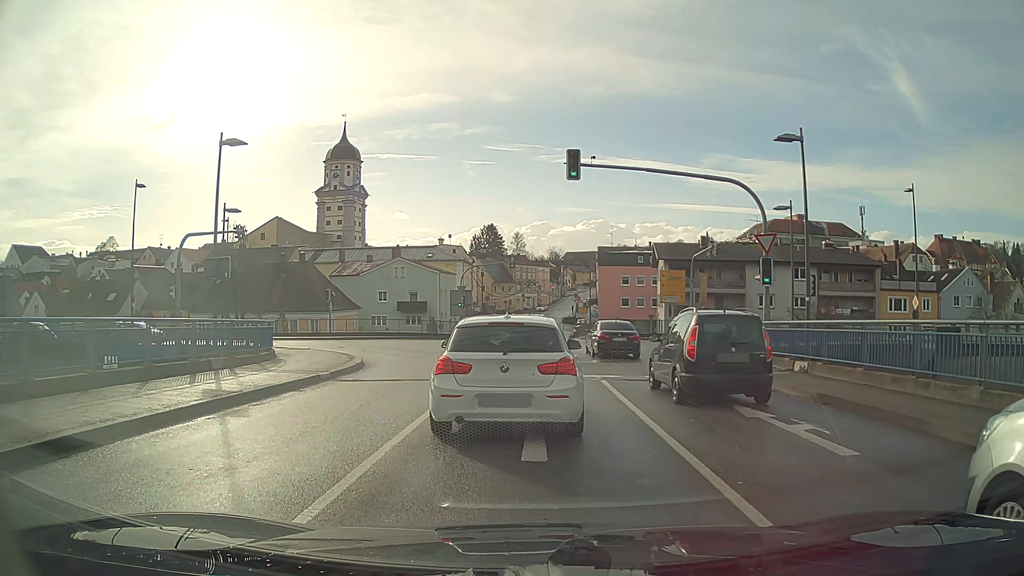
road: secondary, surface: asphalt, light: Day
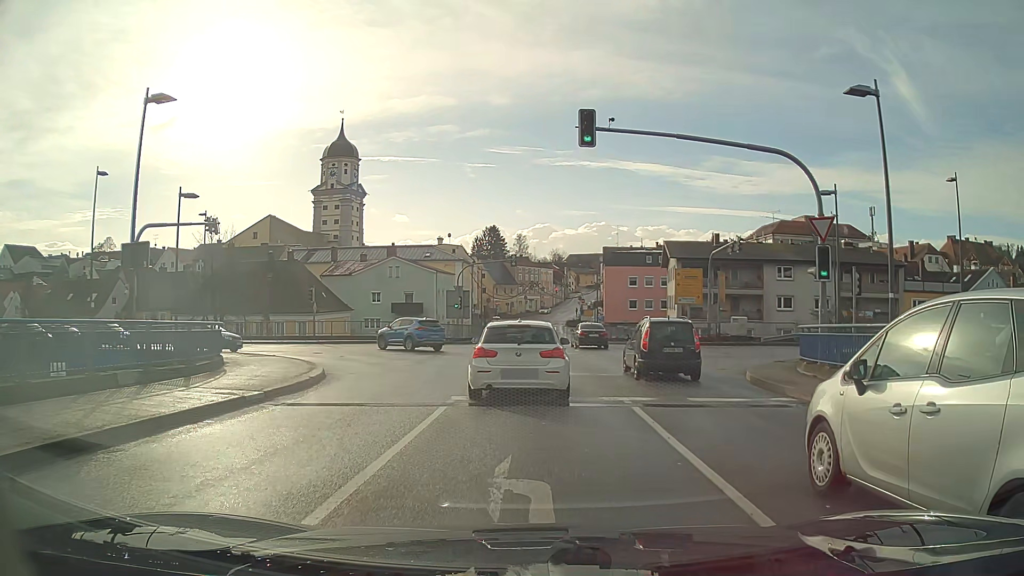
(-0.1, +4.9) m; -1°
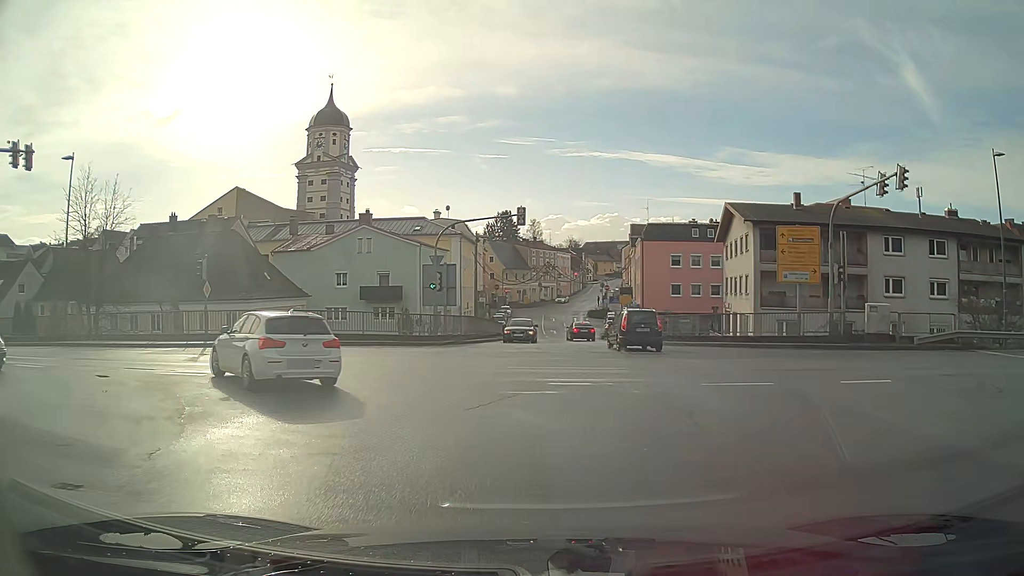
(-0.2, +18.5) m; -2°
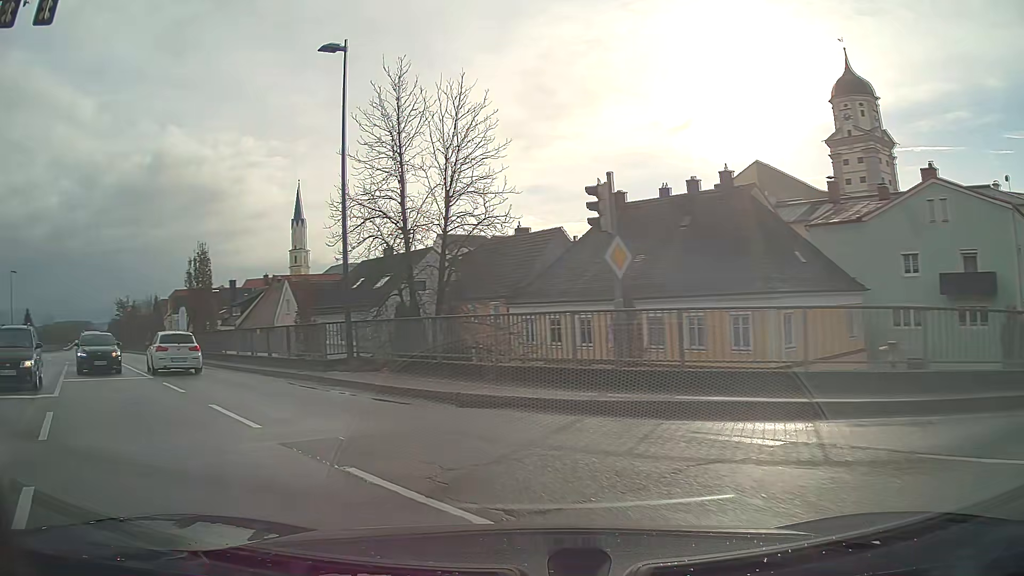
(-6.7, +17.8) m; -51°
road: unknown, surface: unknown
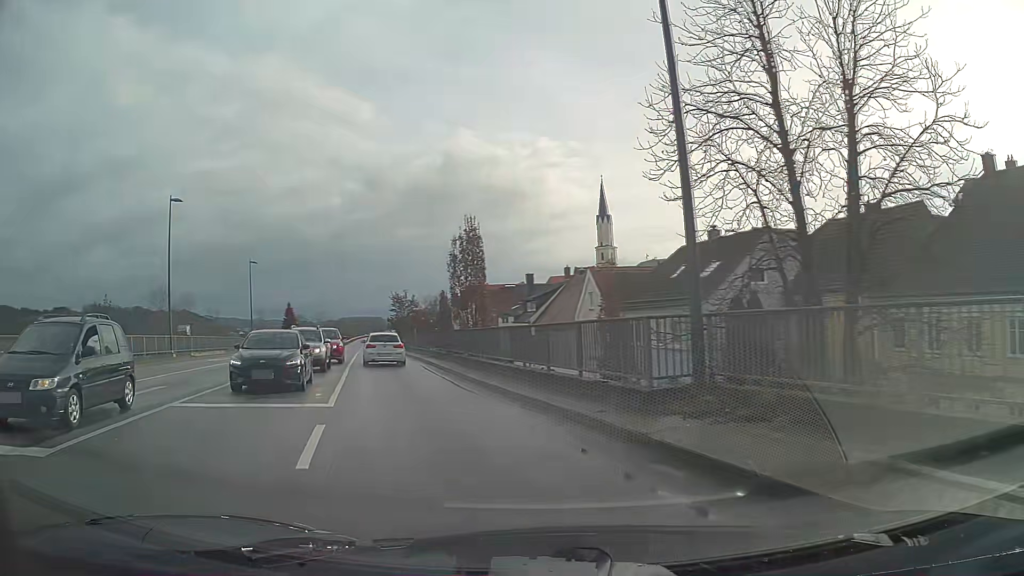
(-2.1, +8.9) m; -23°
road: primary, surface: asphalt
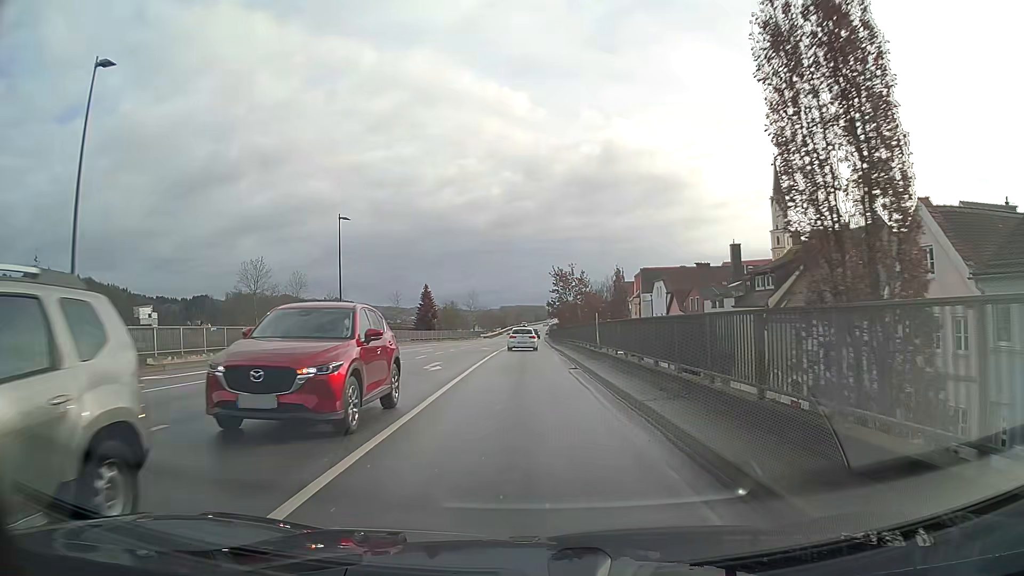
(-3.5, +22.9) m; -11°
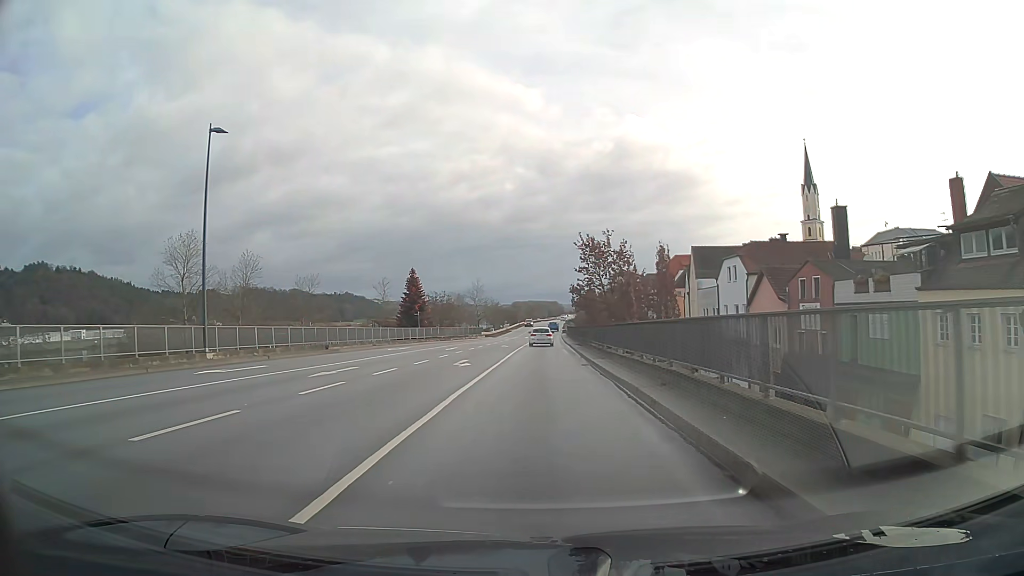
(-0.2, +22.5) m; 0°
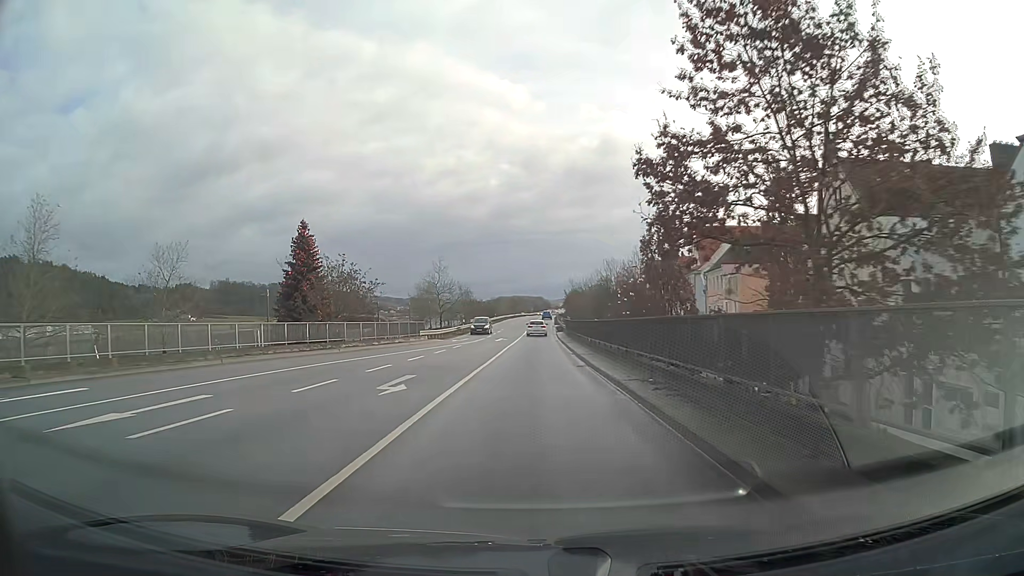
(+0.4, +36.1) m; +1°
